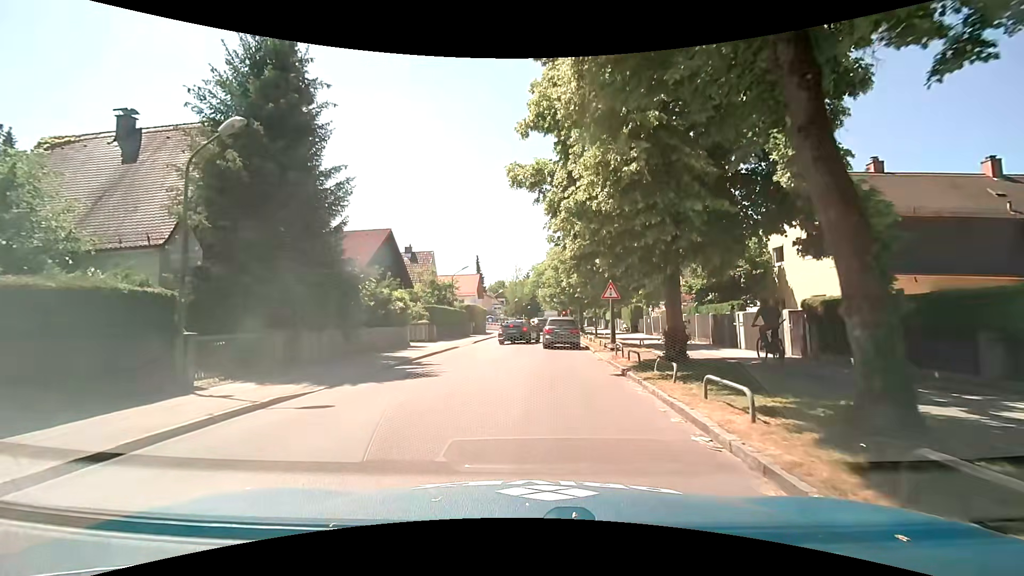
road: tertiary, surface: asphalt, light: Day
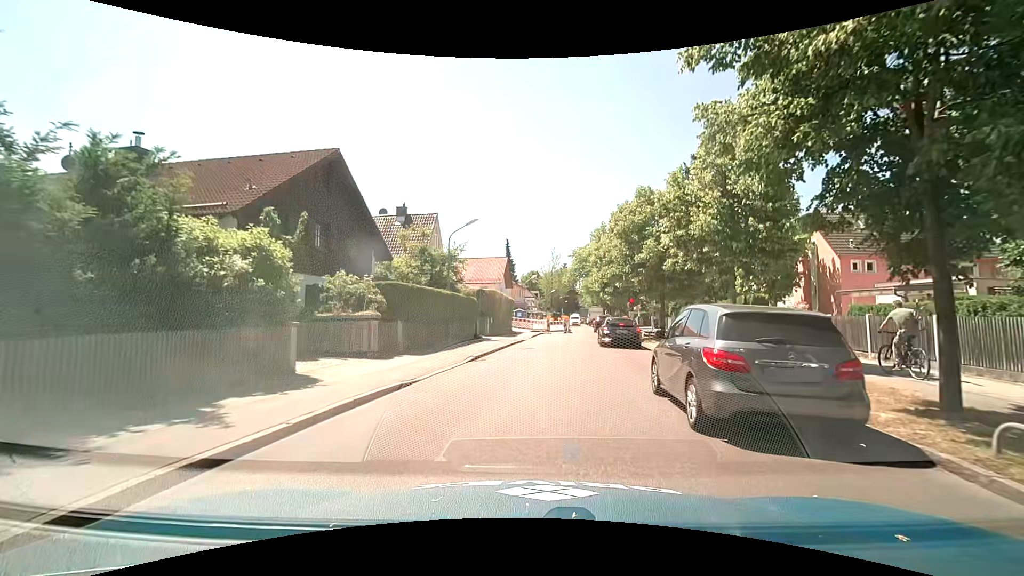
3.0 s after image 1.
(-0.8, +18.0) m; -4°
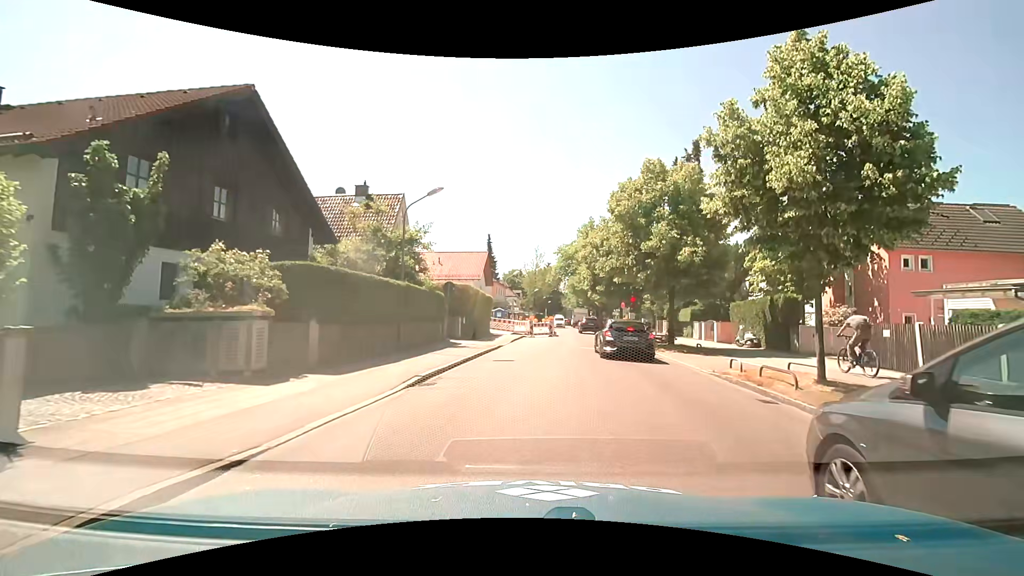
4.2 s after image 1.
(0.0, +5.6) m; +3°
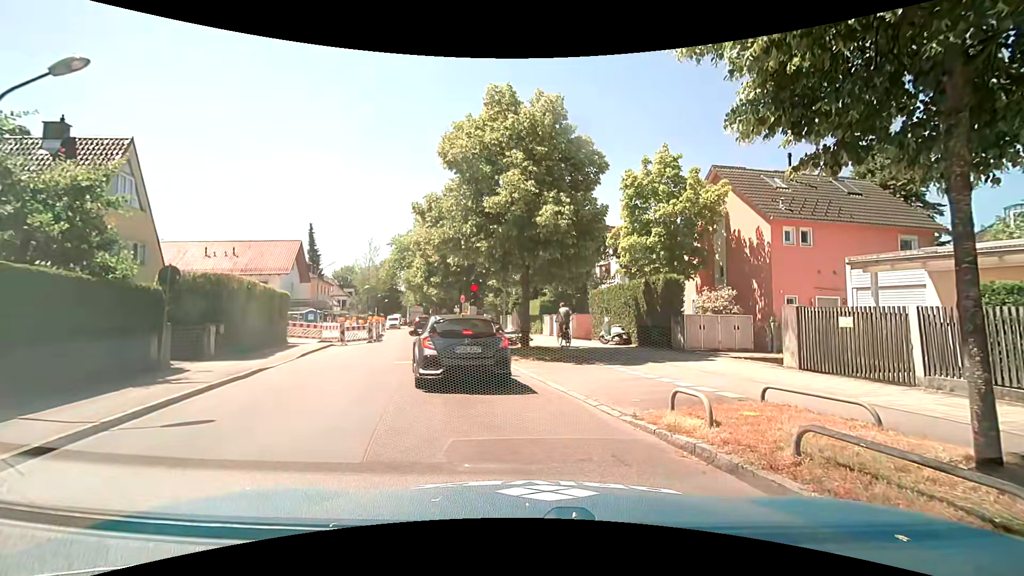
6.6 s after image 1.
(+0.9, +8.0) m; +17°
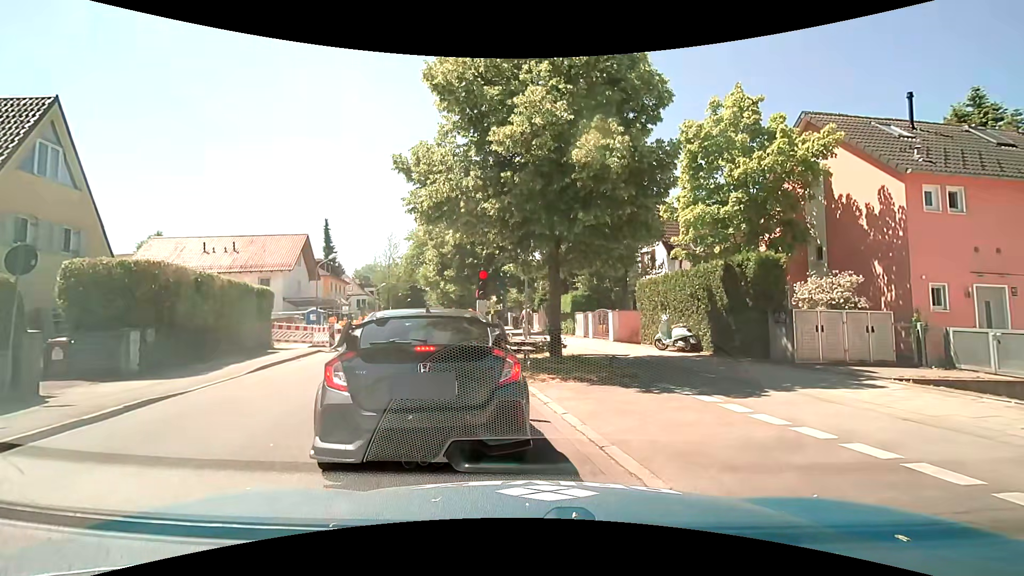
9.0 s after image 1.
(0.0, +5.2) m; -2°
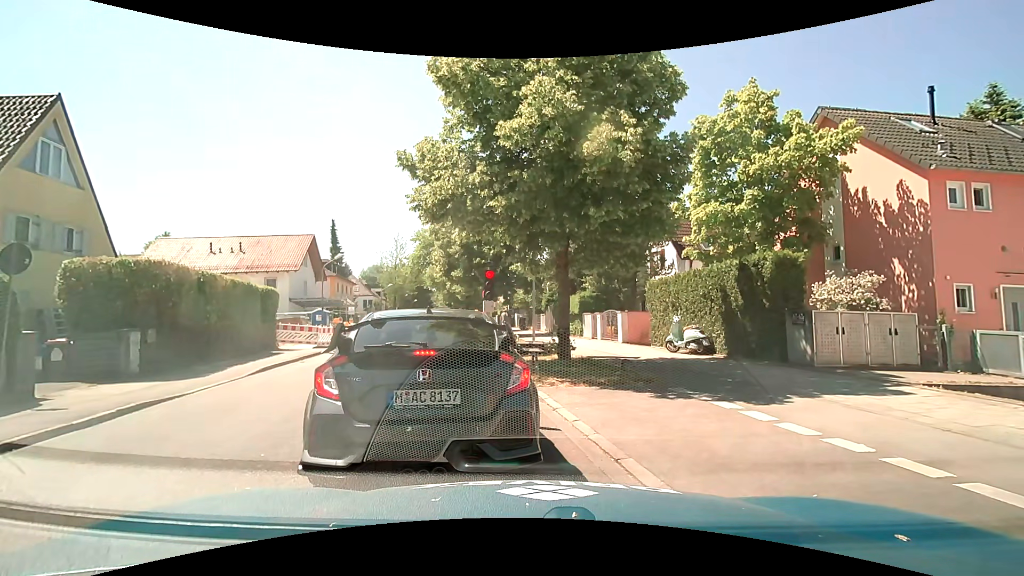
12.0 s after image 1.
(0.0, +0.5) m; 0°
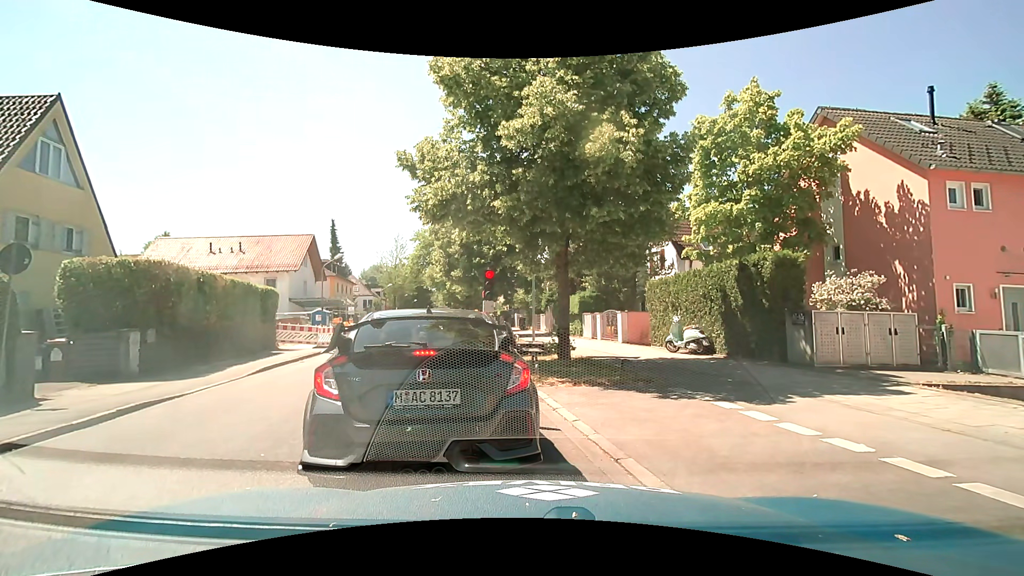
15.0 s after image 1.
(0.0, 0.0) m; 0°
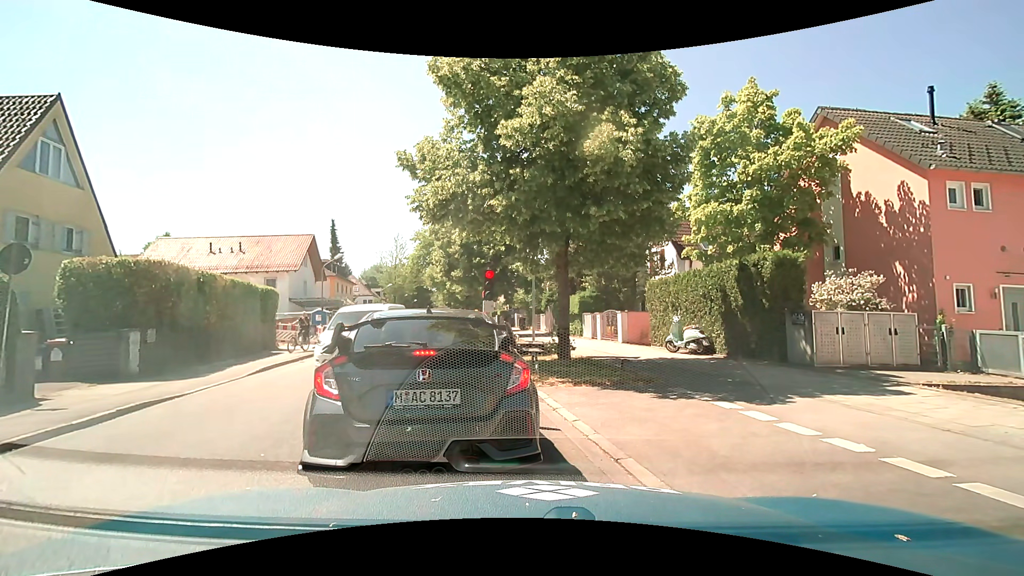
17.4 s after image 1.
(0.0, 0.0) m; 0°
